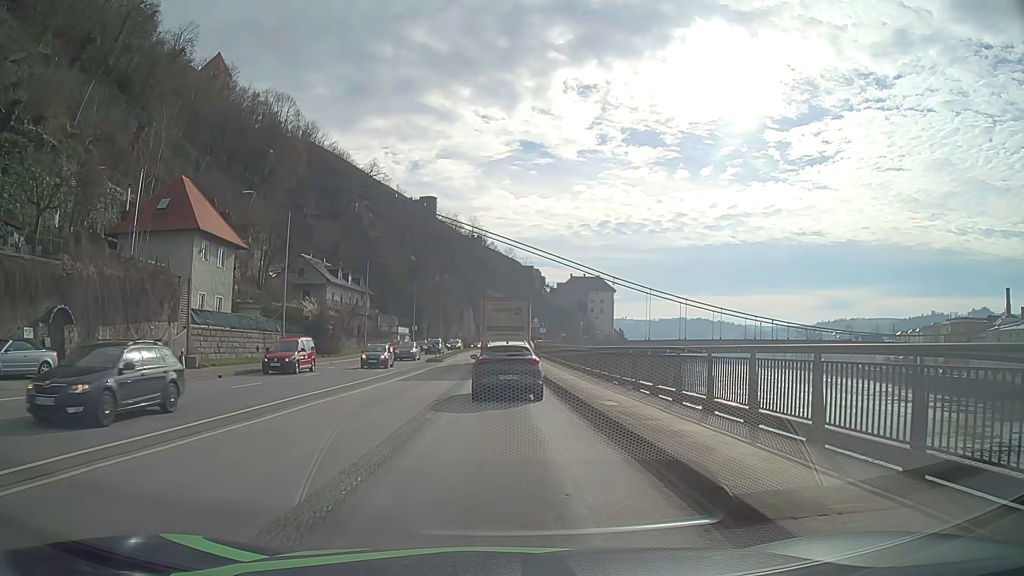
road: primary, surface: asphalt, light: Day
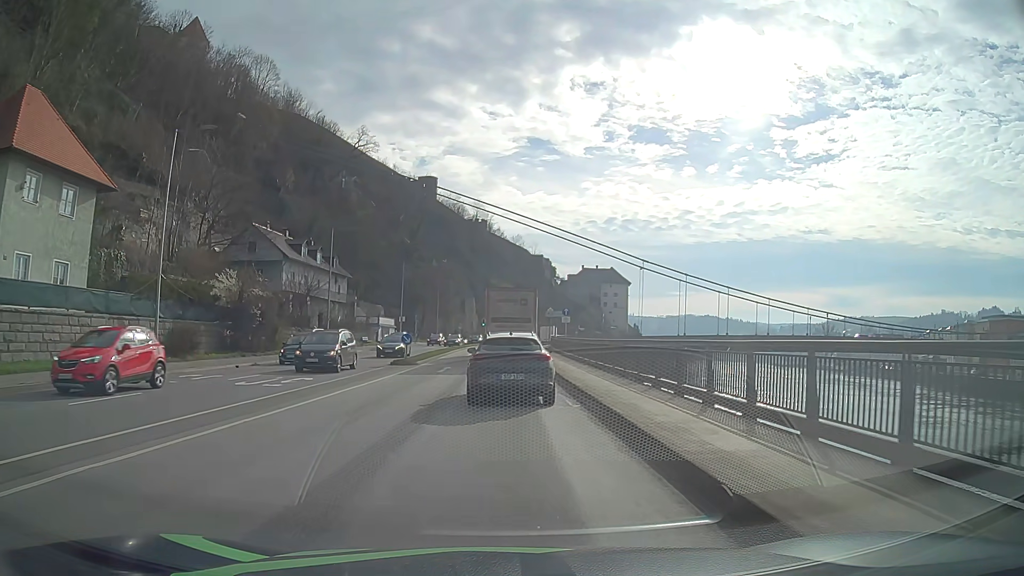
(0.0, +19.0) m; 0°
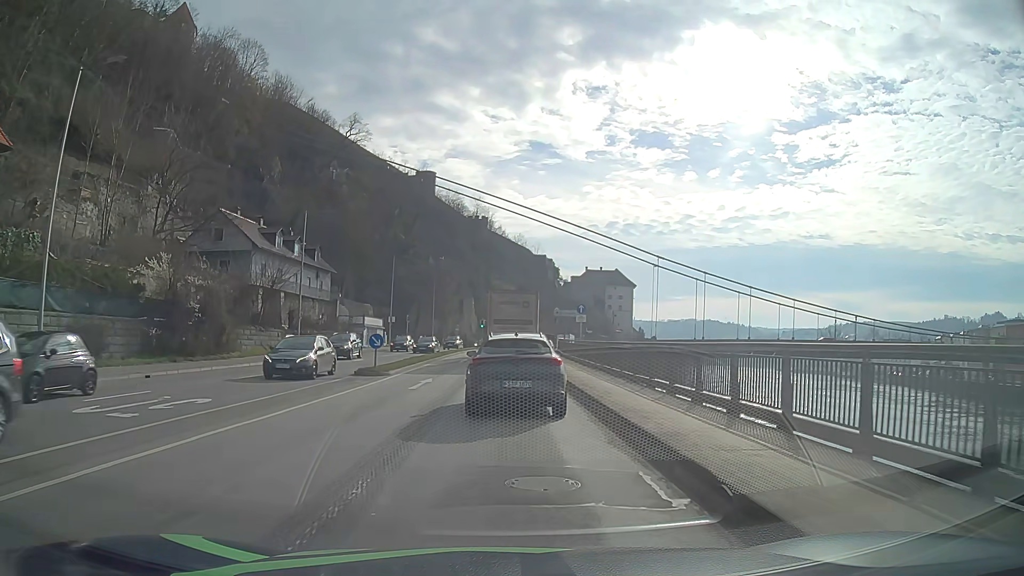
(0.0, +8.5) m; 0°
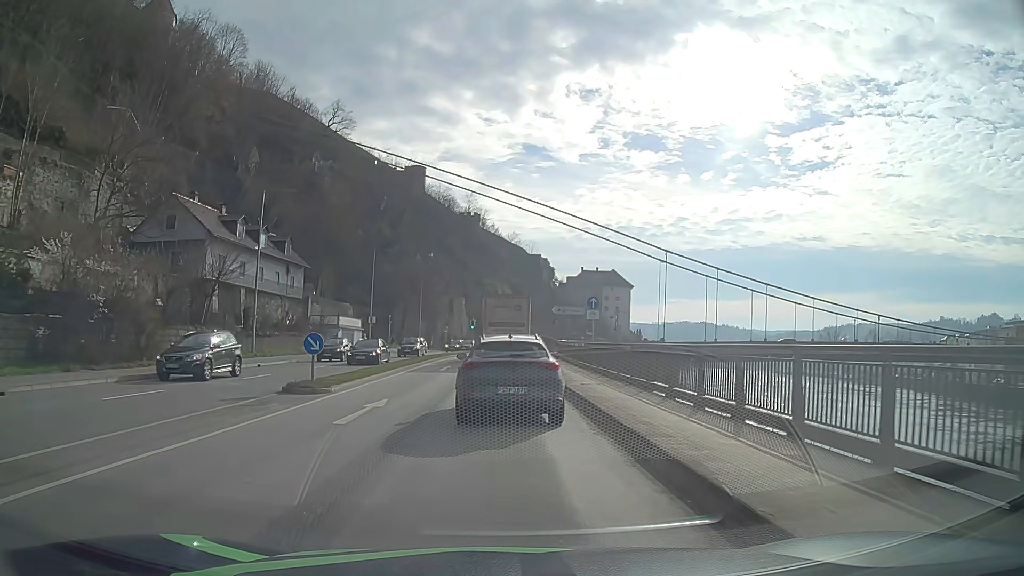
(0.0, +7.8) m; +1°
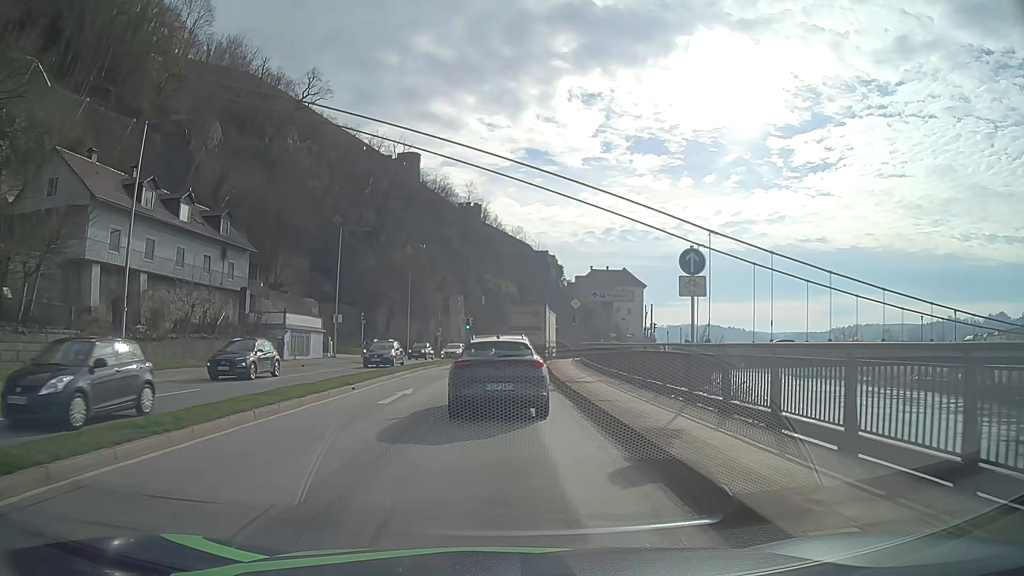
(-0.1, +15.9) m; -1°
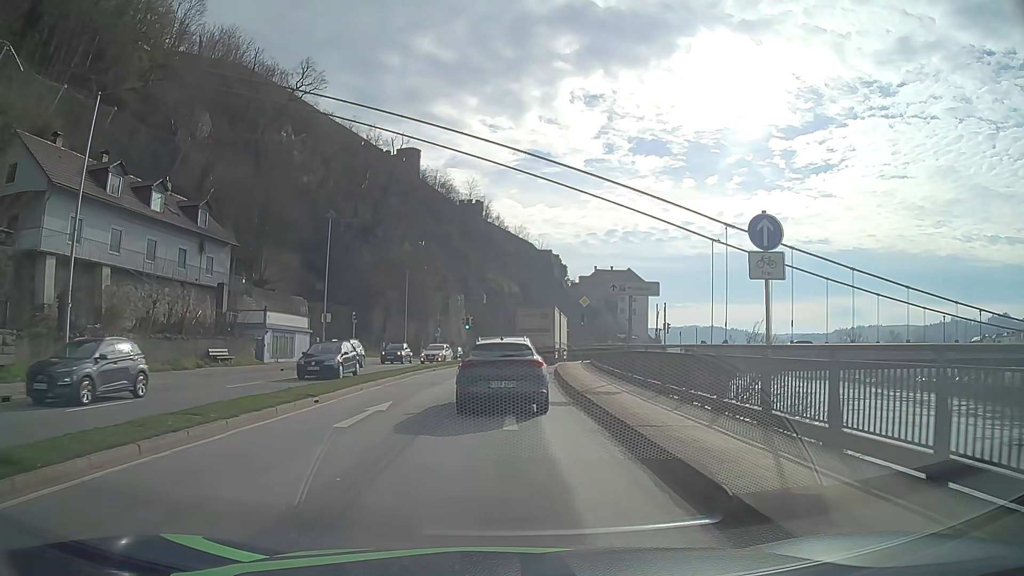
(0.0, +4.2) m; -1°
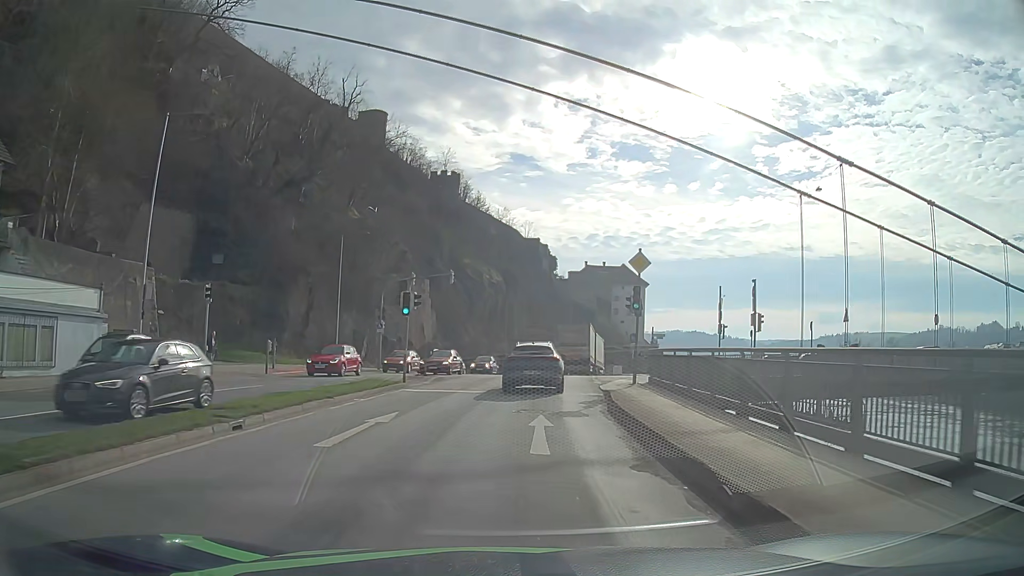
(+0.3, +24.4) m; +3°
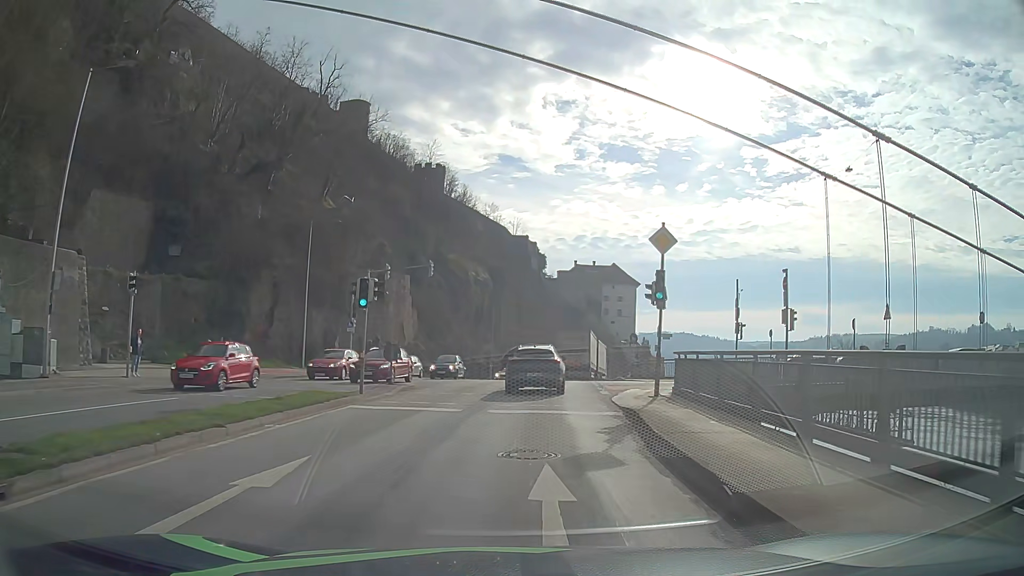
(0.0, +5.5) m; 0°
(0, +10) (+1, +20) (+2, +30) (+3, +40) (+4, +50) (+6, +60) (+9, +69) (+12, +79) (+14, +88) (+17, +98) m
